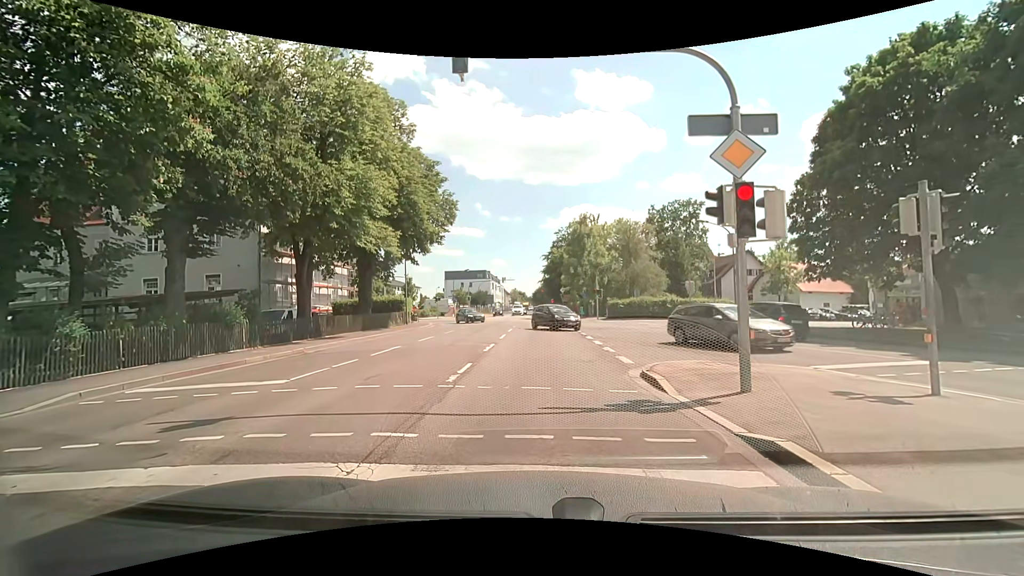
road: secondary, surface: asphalt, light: Day
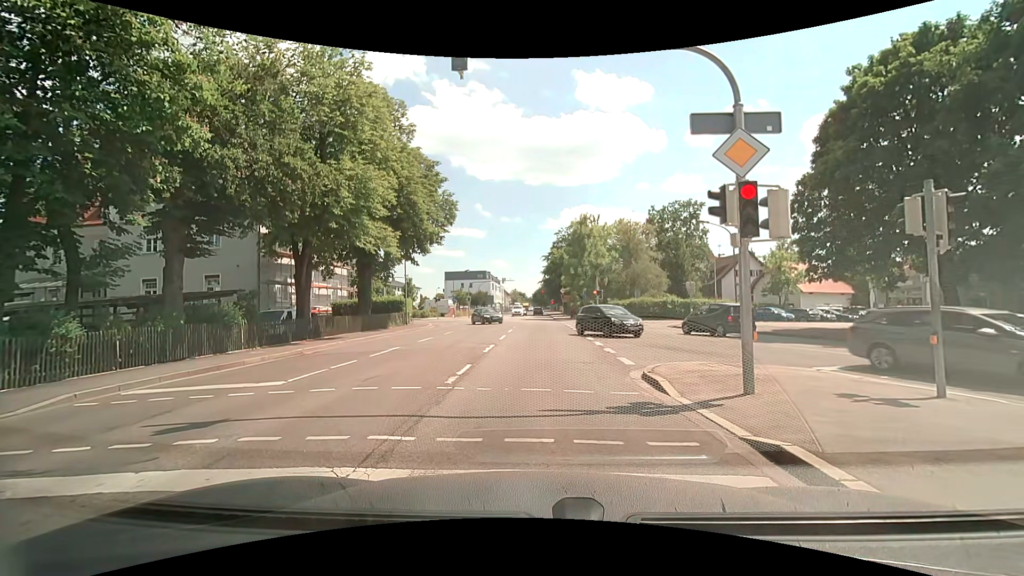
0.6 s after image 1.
(0.0, +0.1) m; 0°
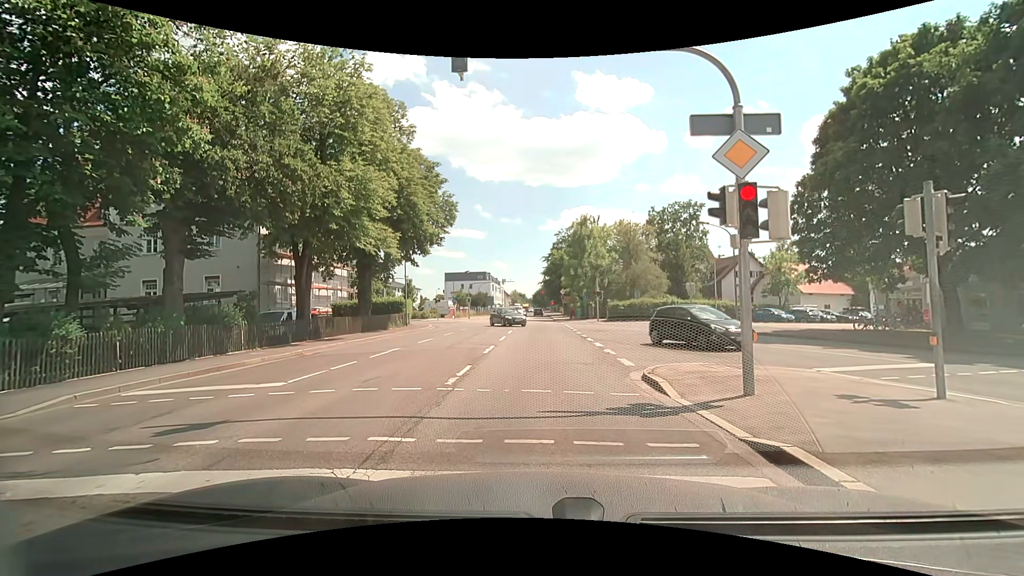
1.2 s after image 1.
(0.0, 0.0) m; 0°
(0, +10) (0, +20) (0, +30) (0, +40) (0, +50) (+1, +60) (+1, +70) (+1, +80) (+1, +90) (+1, +100) m
